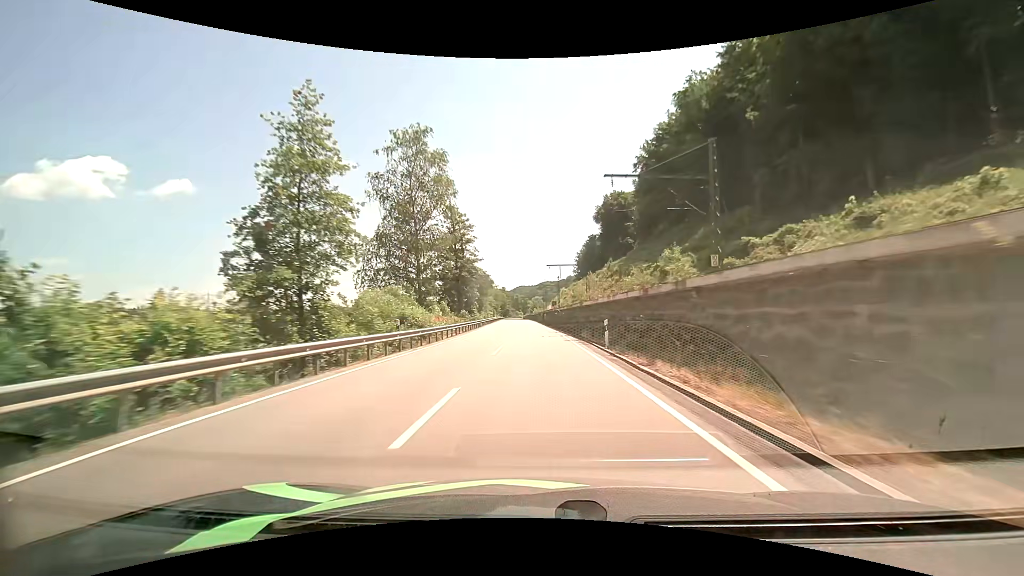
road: primary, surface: asphalt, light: Day
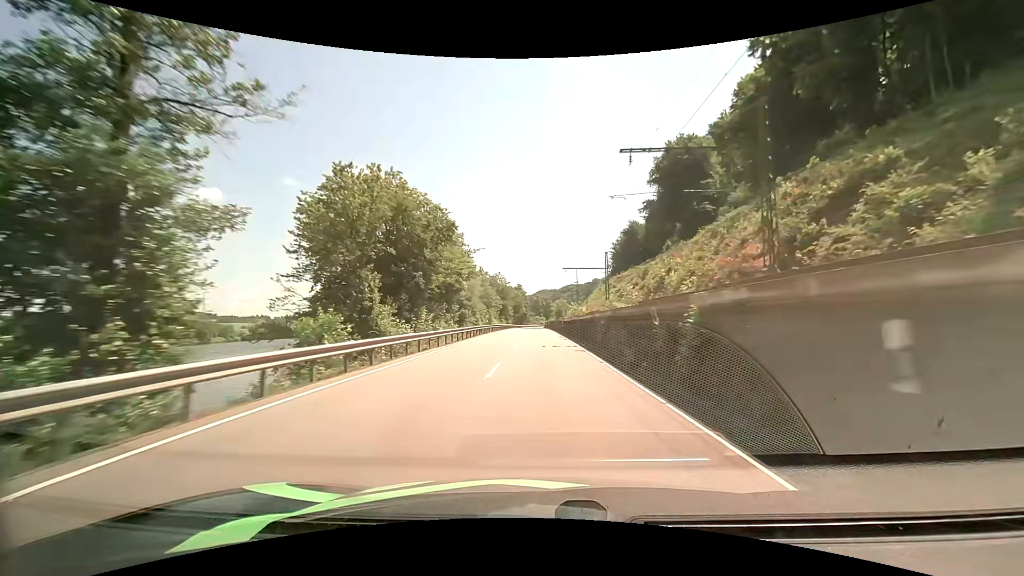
(-1.5, +65.7) m; -2°
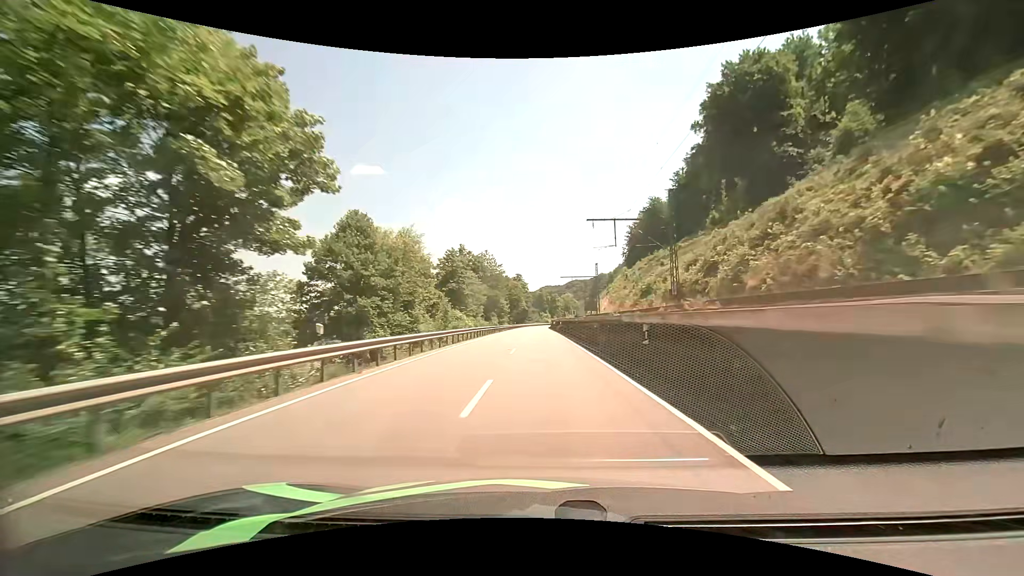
(-0.3, +40.1) m; -1°
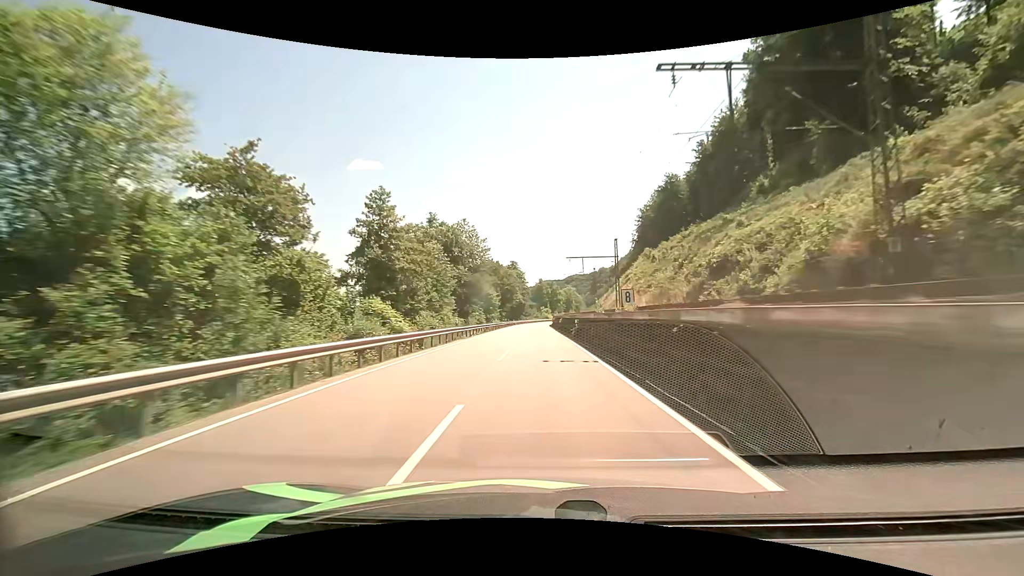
(+0.1, +27.2) m; 0°
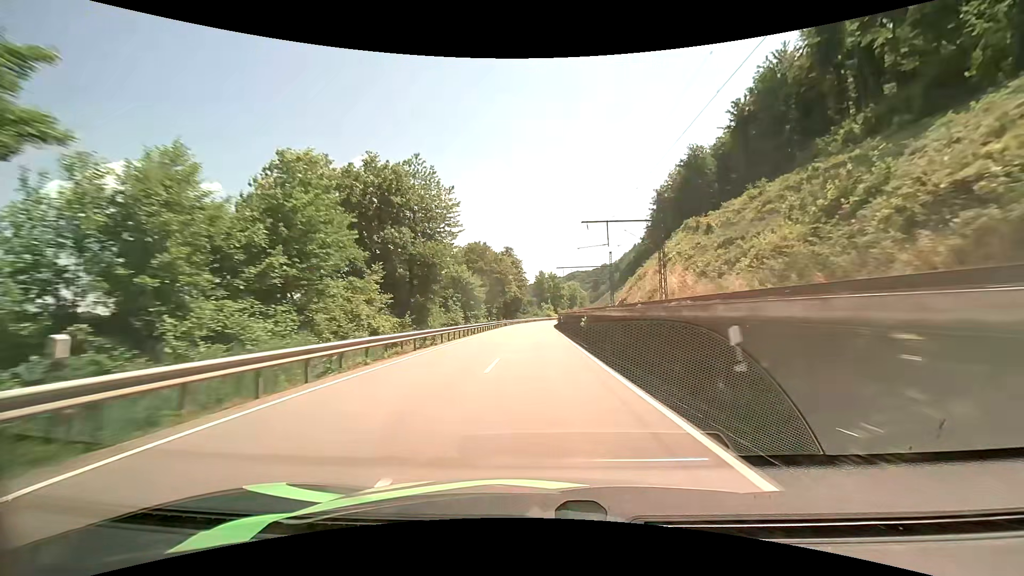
(0.0, +27.2) m; 0°
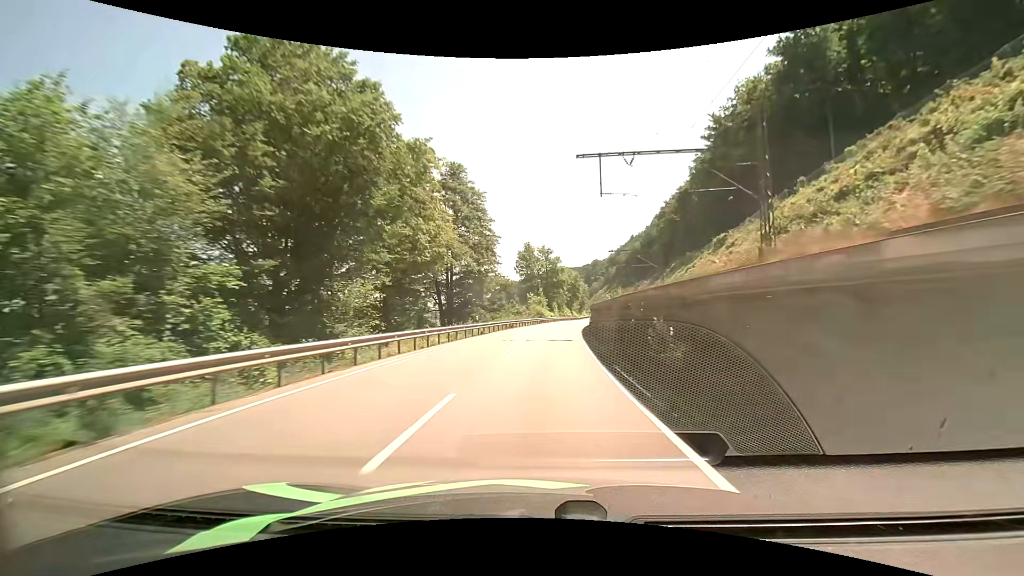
(+0.2, +67.0) m; +1°
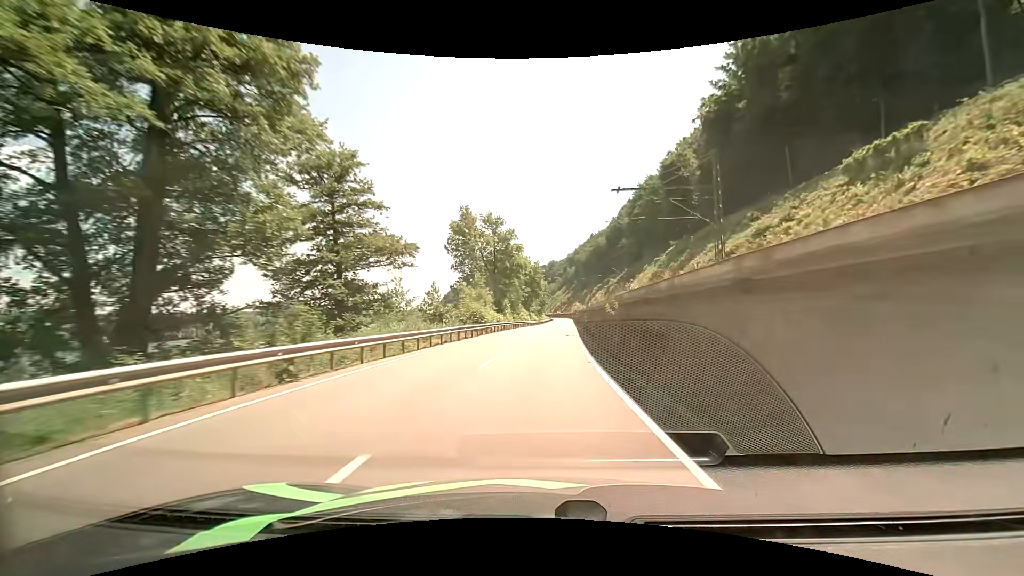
(+1.9, +39.1) m; +5°
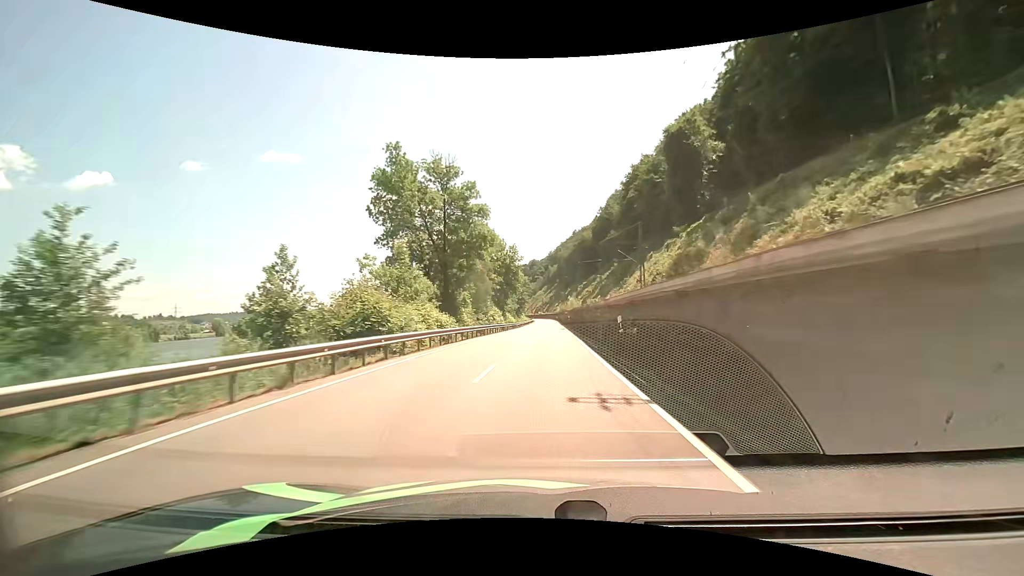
(+0.7, +26.3) m; +2°
(0, +10) (0, +20) (0, +30) (+1, +40) (+1, +50) (+1, +60) (+1, +70) (+2, +80) (+2, +90) (+2, +100) m
